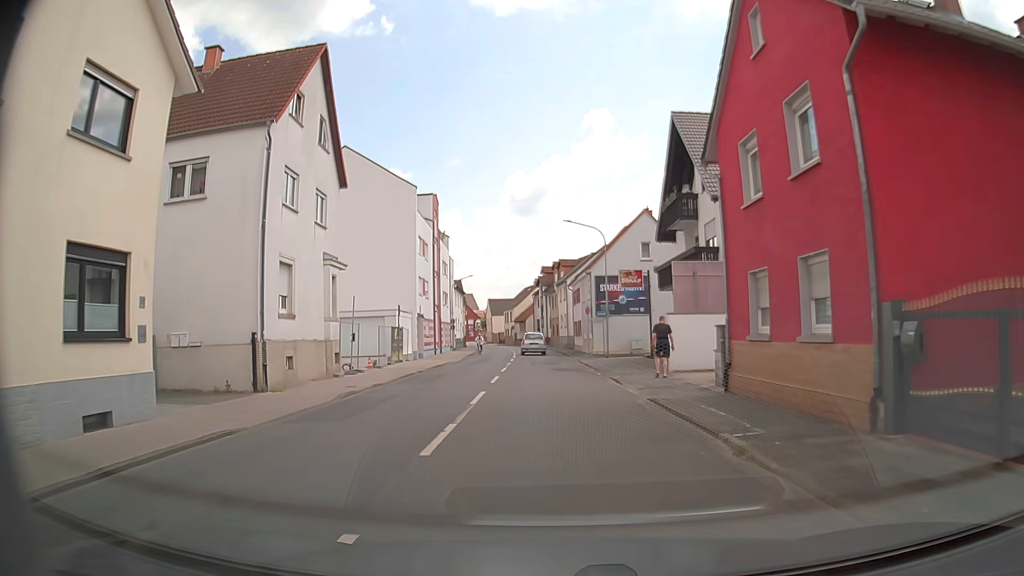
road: tertiary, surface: asphalt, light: Day
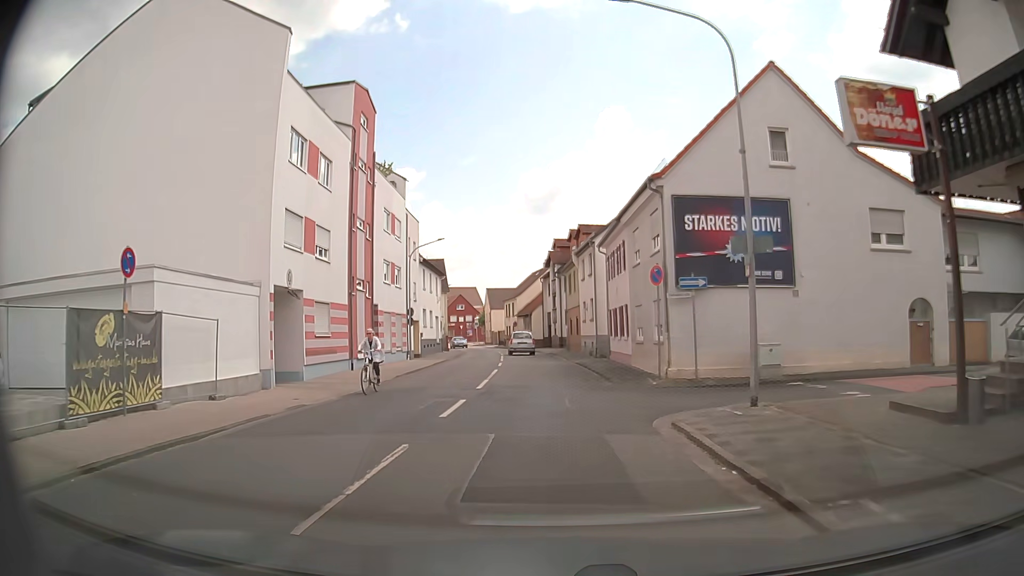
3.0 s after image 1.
(+0.2, +26.1) m; -1°
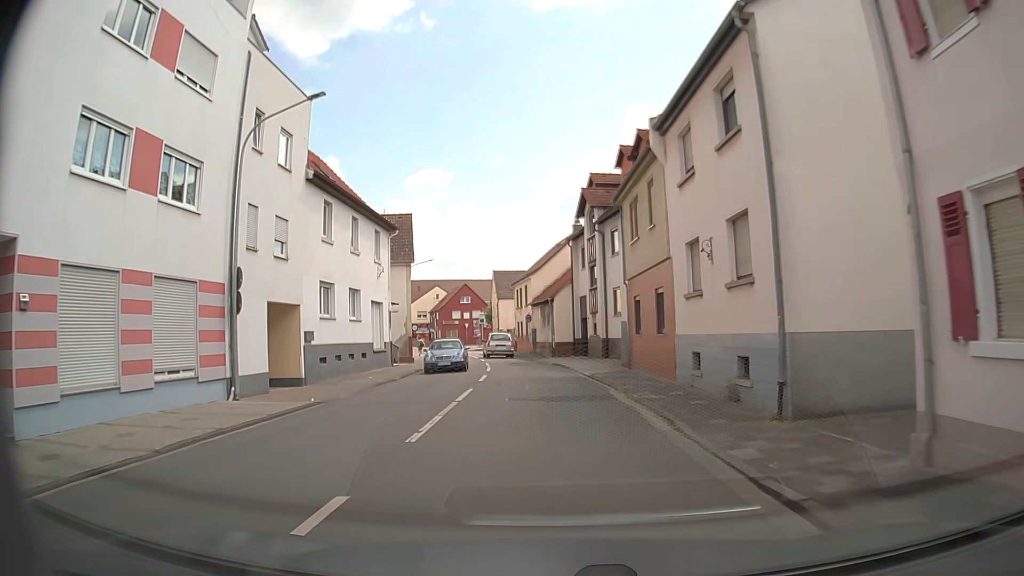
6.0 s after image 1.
(-0.3, +27.4) m; -2°
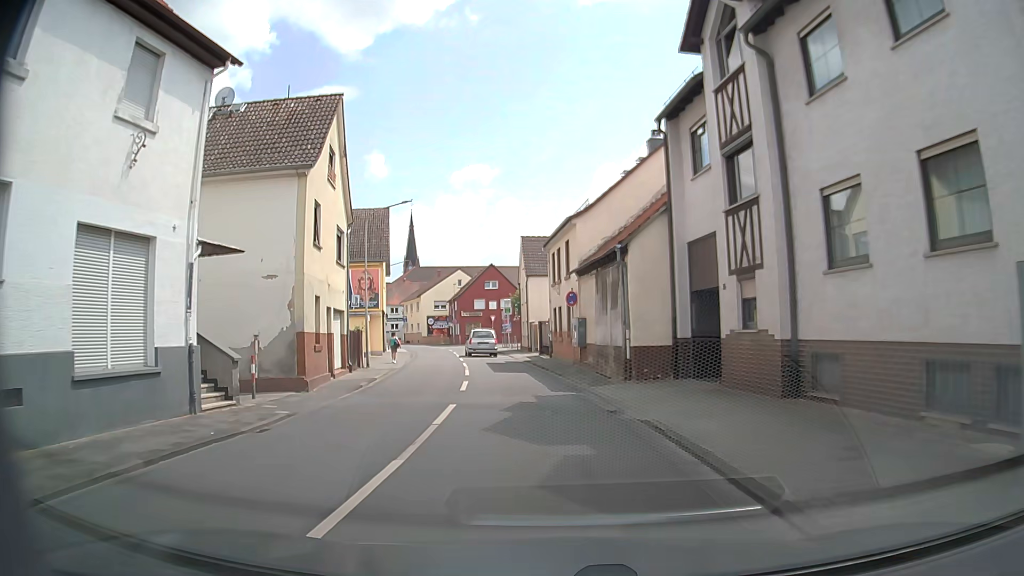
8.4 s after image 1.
(-0.2, +22.7) m; -2°
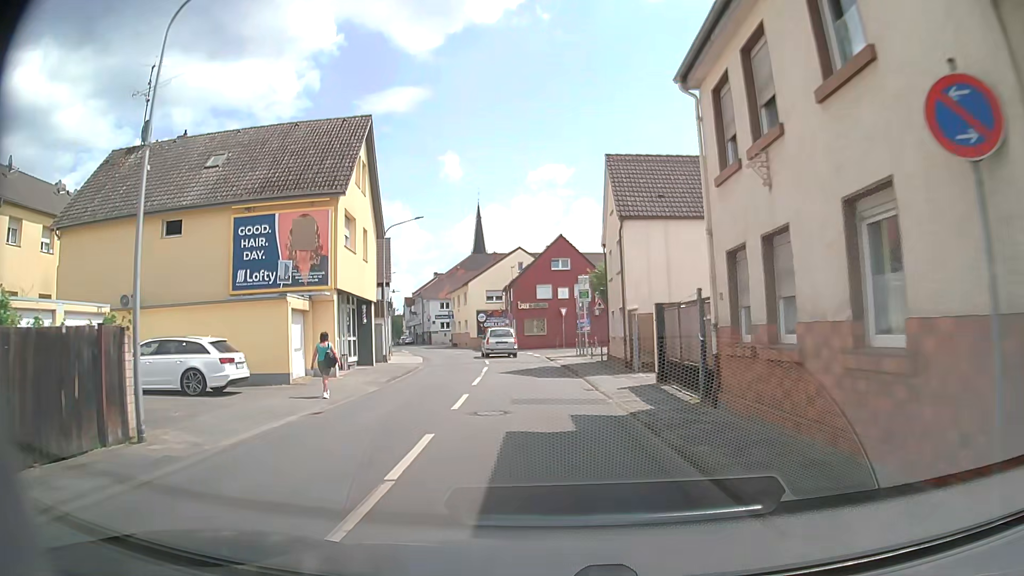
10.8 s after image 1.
(-1.5, +22.2) m; -8°
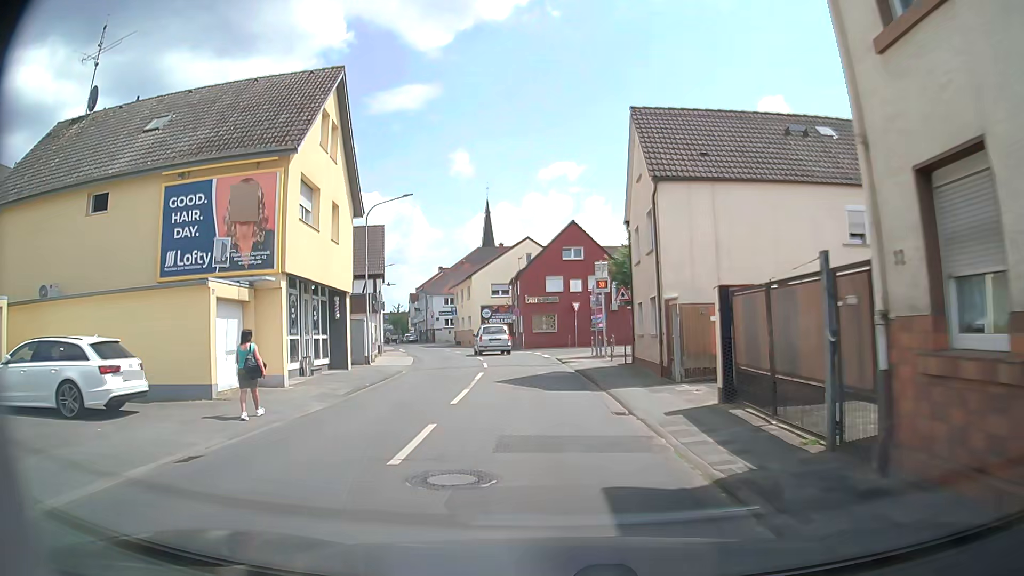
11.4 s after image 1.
(0.0, +5.4) m; 0°
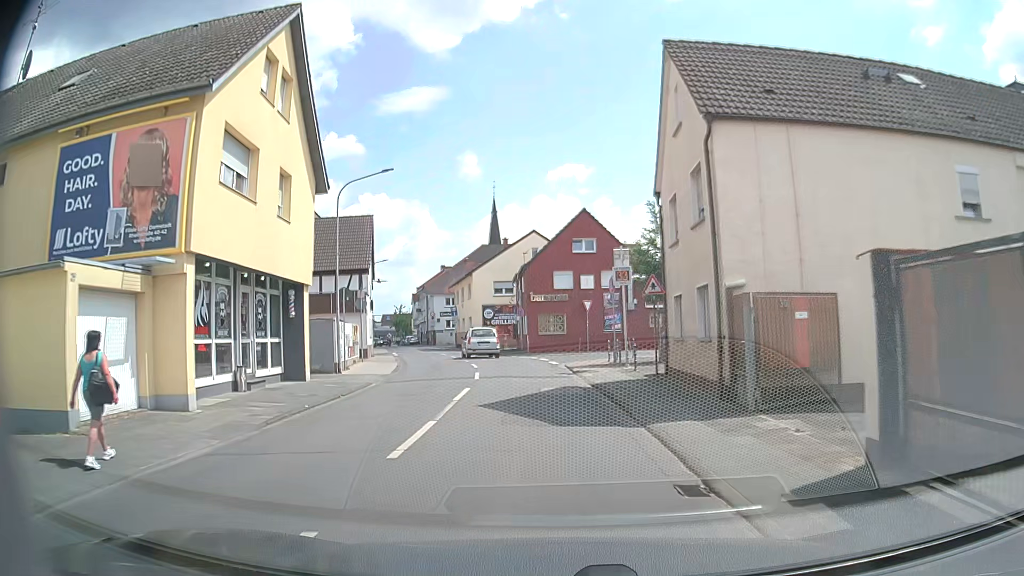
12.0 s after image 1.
(-0.1, +5.4) m; -1°
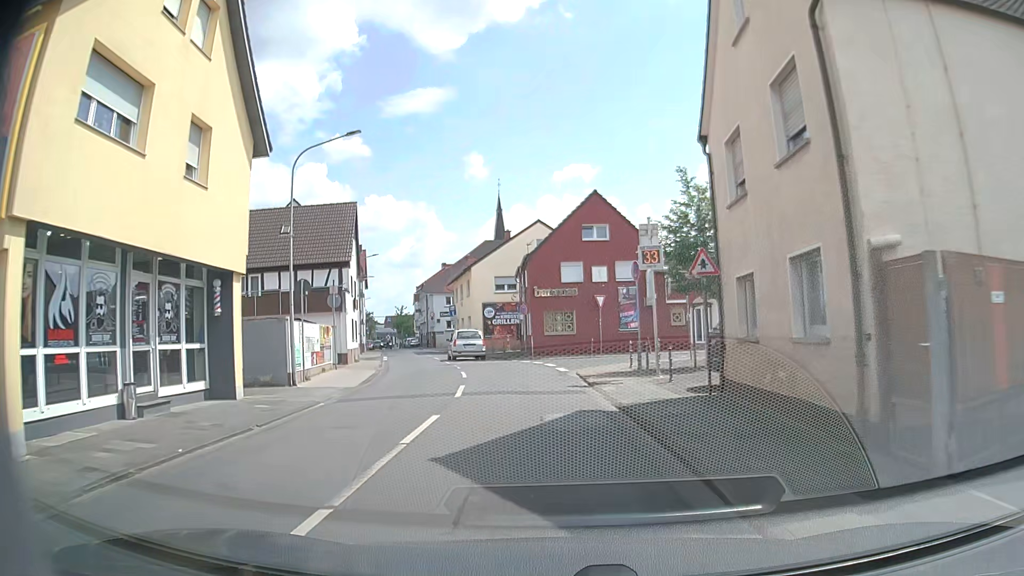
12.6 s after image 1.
(0.0, +5.3) m; -1°
